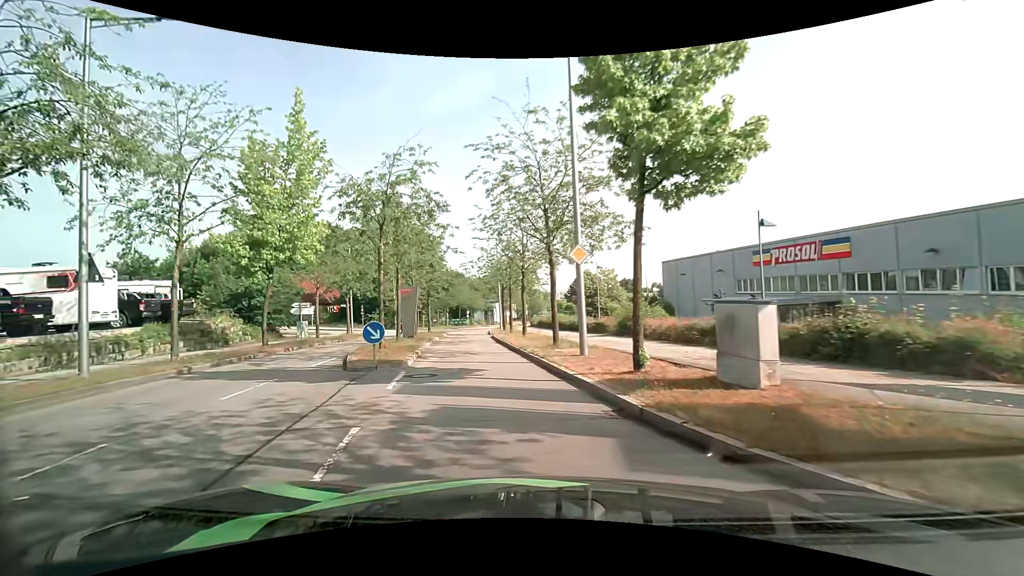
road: residential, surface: asphalt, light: Day
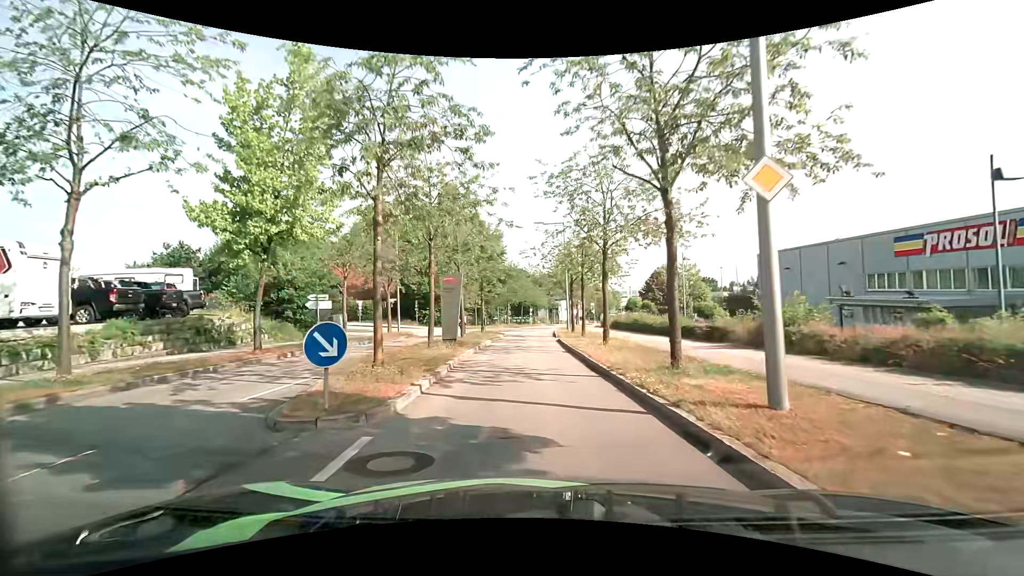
(-0.5, +7.2) m; -7°
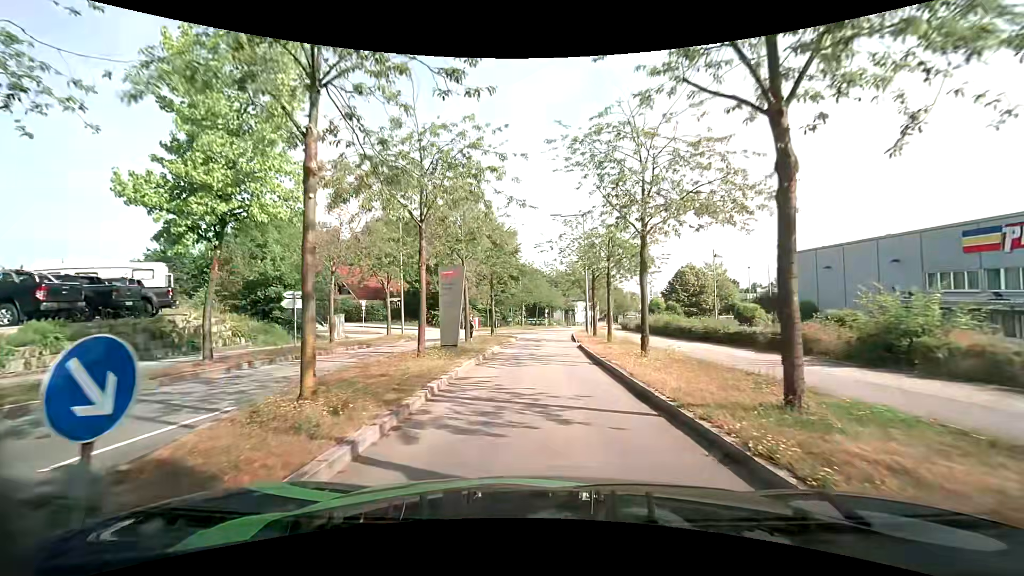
(-0.1, +3.8) m; -2°
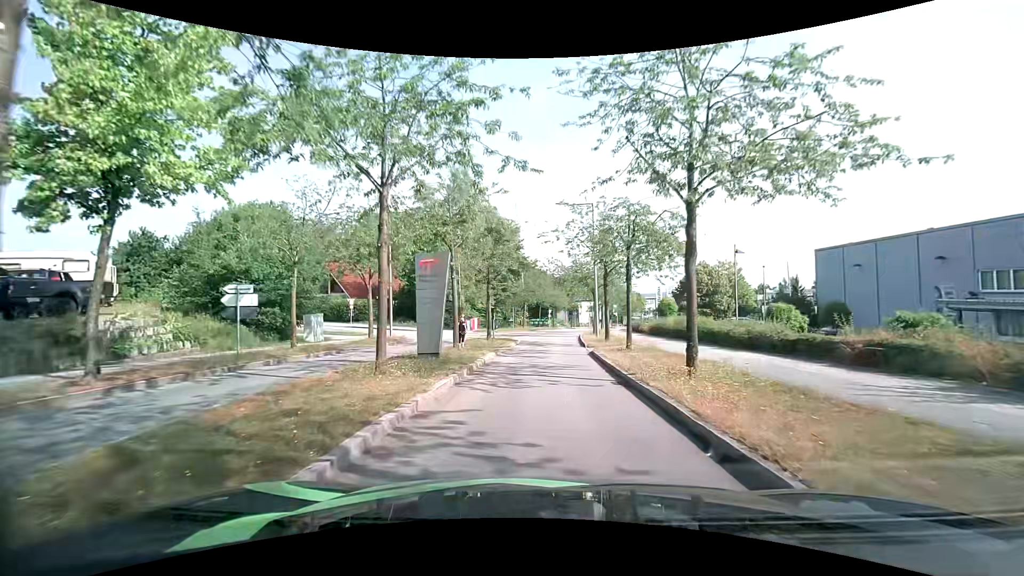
(0.0, +4.0) m; 0°
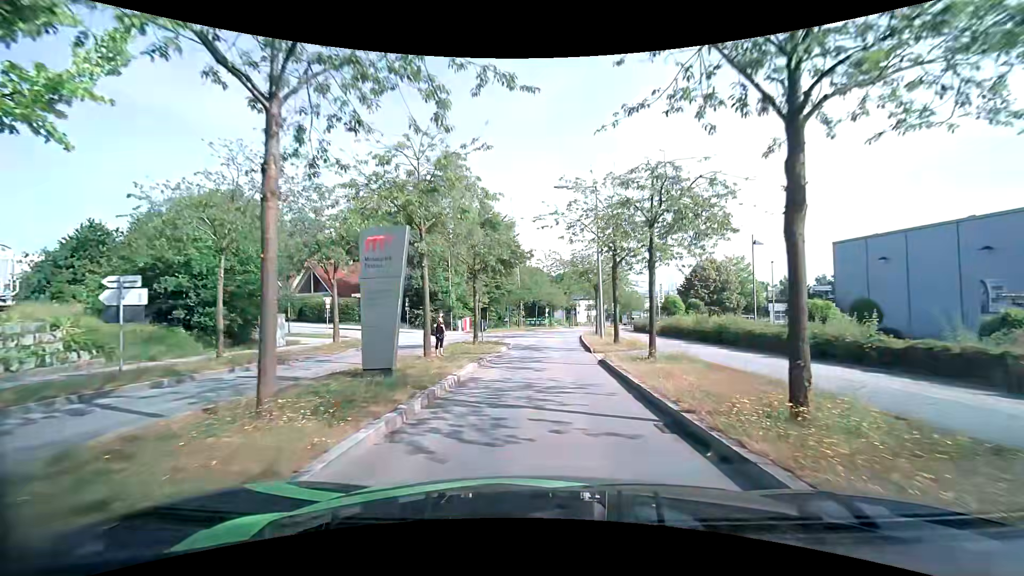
(0.0, +4.2) m; +1°
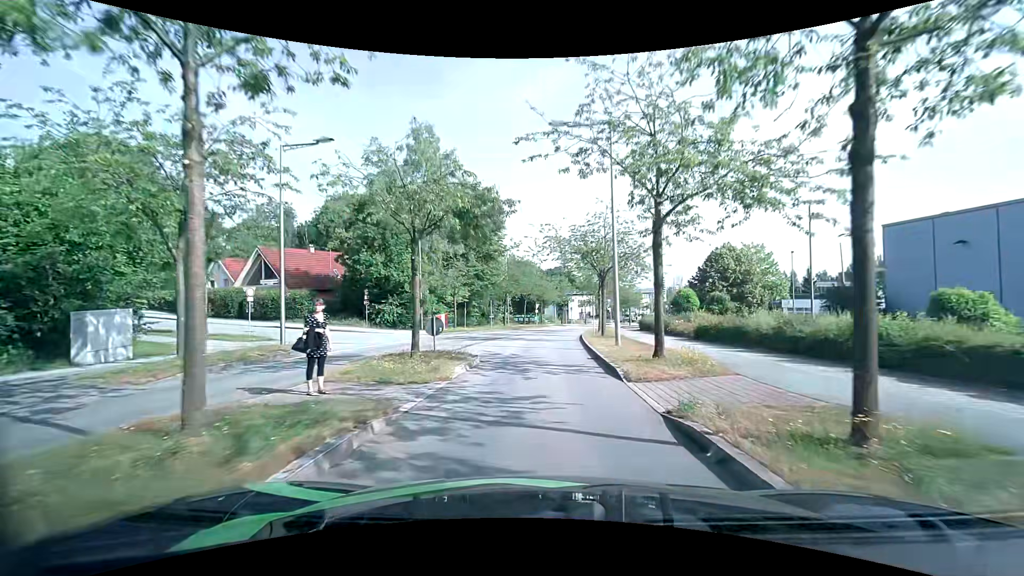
(0.0, +9.4) m; +1°
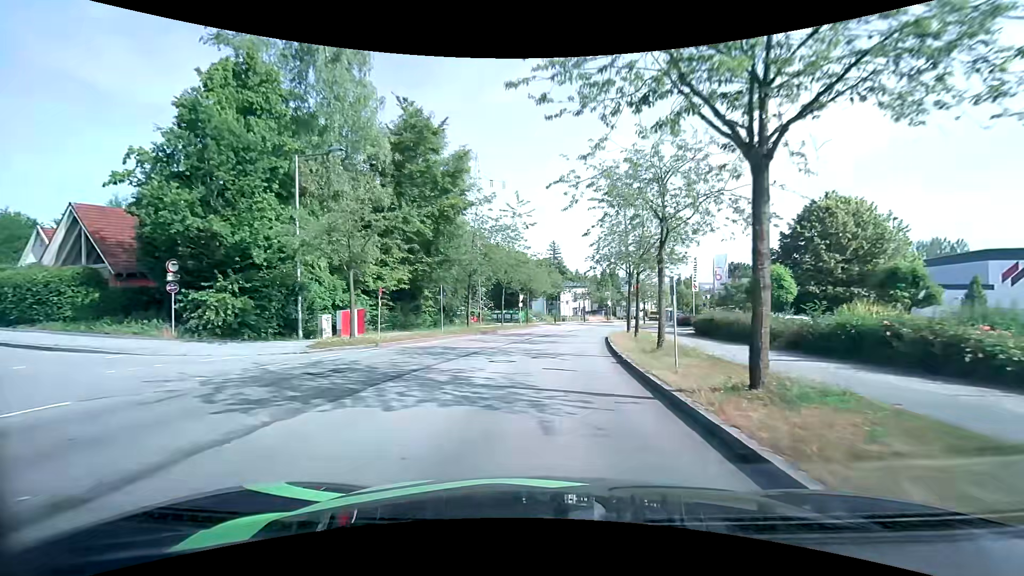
(+0.2, +21.2) m; +1°
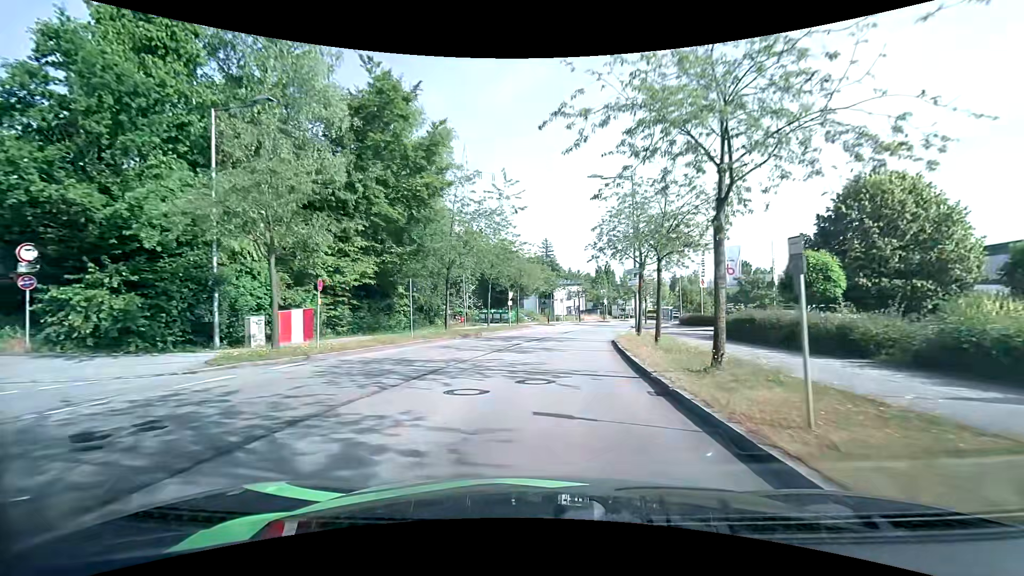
(0.0, +5.6) m; +1°
(0, +10) (+1, +20) (+2, +30) (+4, +40) (+6, +50) (+8, +59) (+11, +69) (+15, +78) (+18, +88) (+22, +97) m
